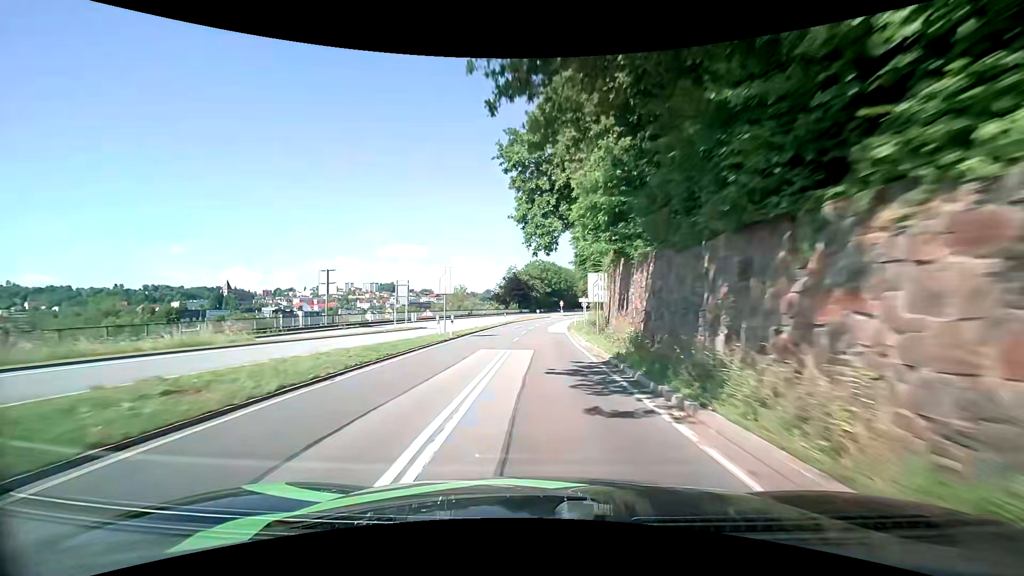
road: primary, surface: asphalt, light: Day
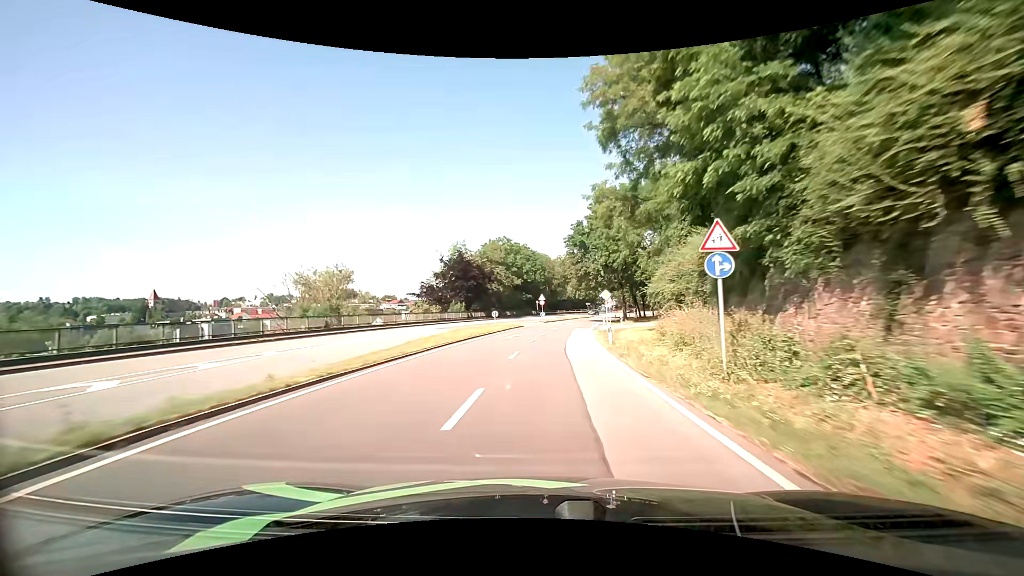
(+0.8, +54.9) m; +4°
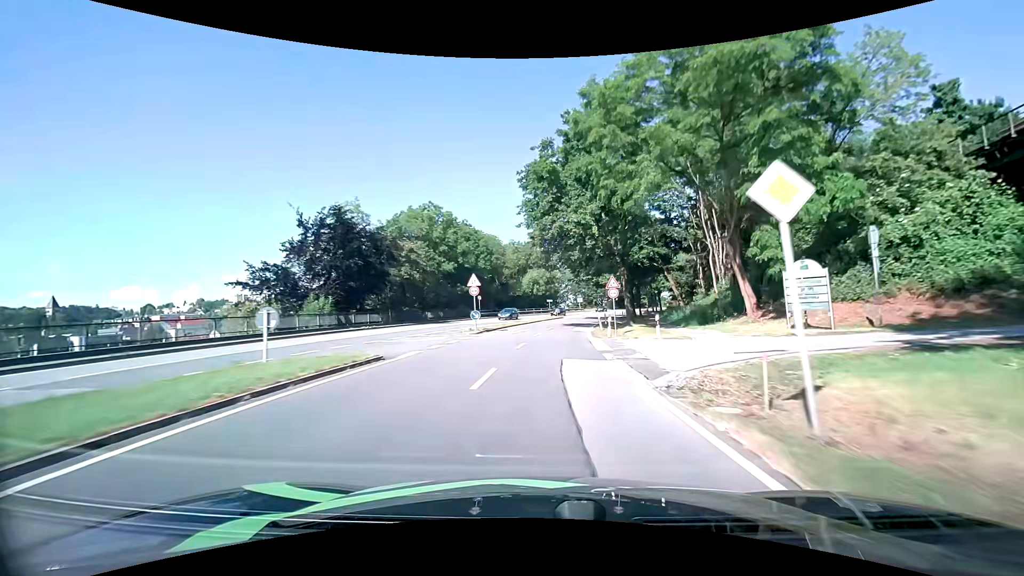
(+1.2, +33.2) m; +5°
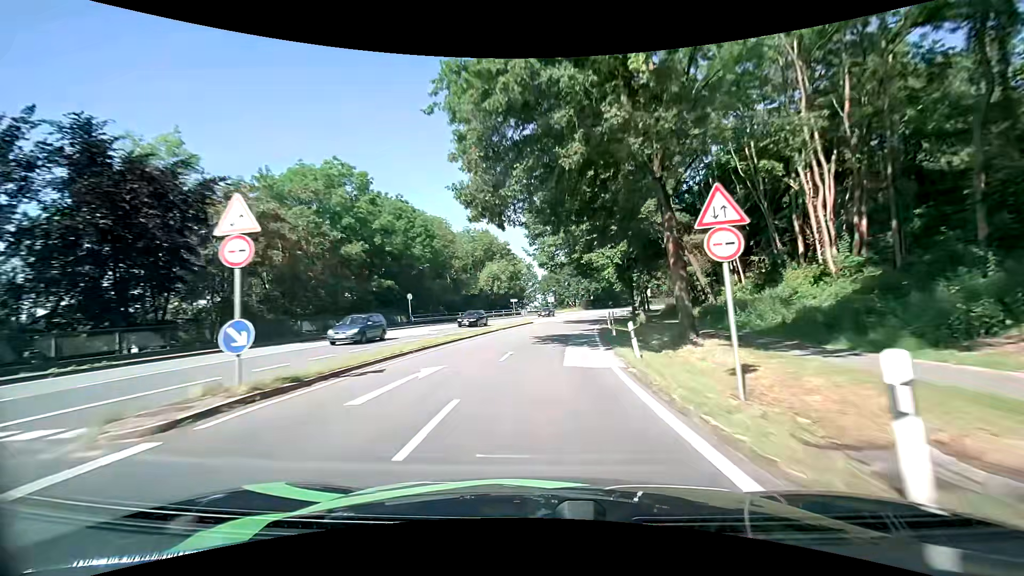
(+0.7, +22.1) m; +4°
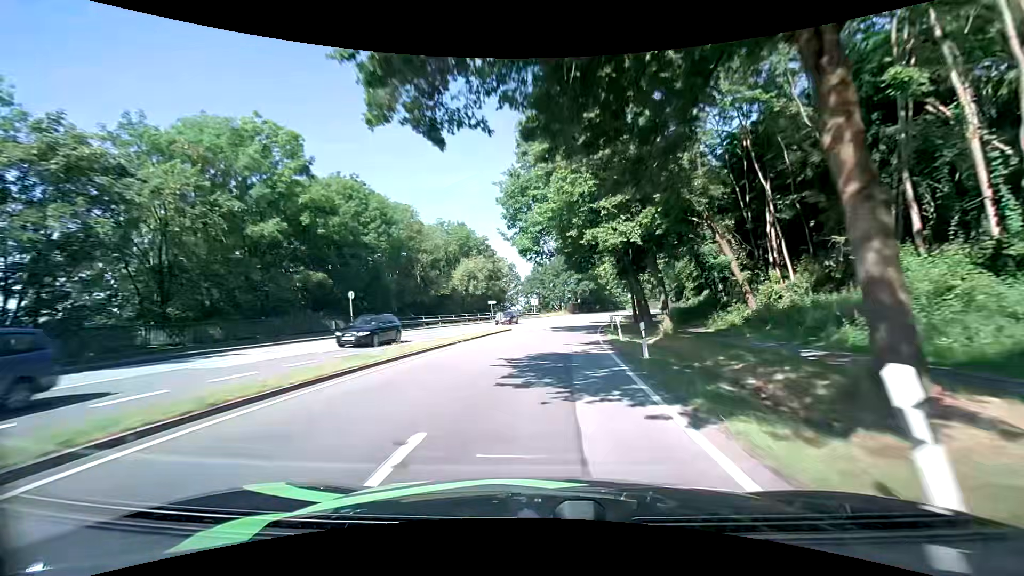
(+0.2, +10.9) m; +2°
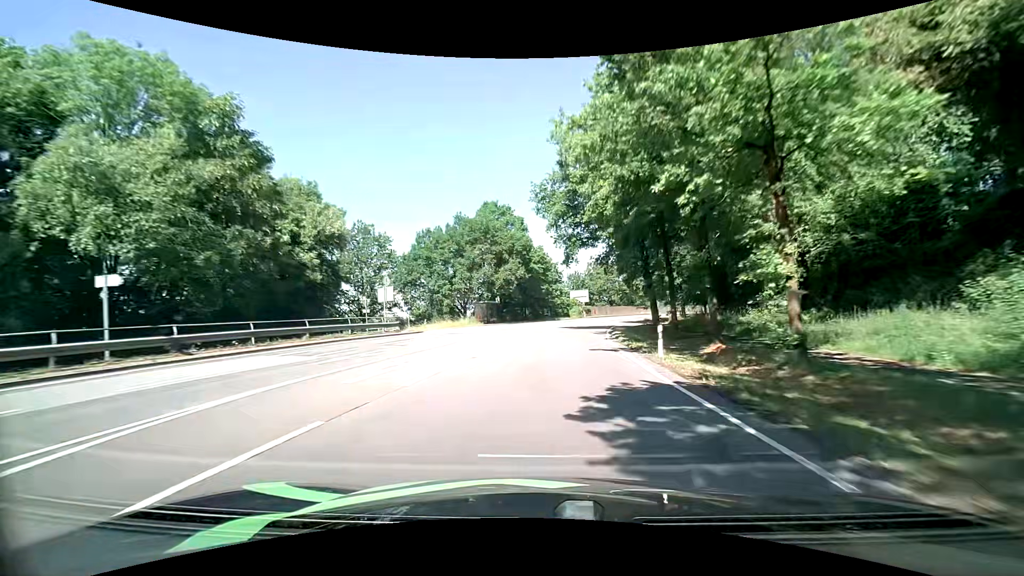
(+4.4, +53.6) m; +9°
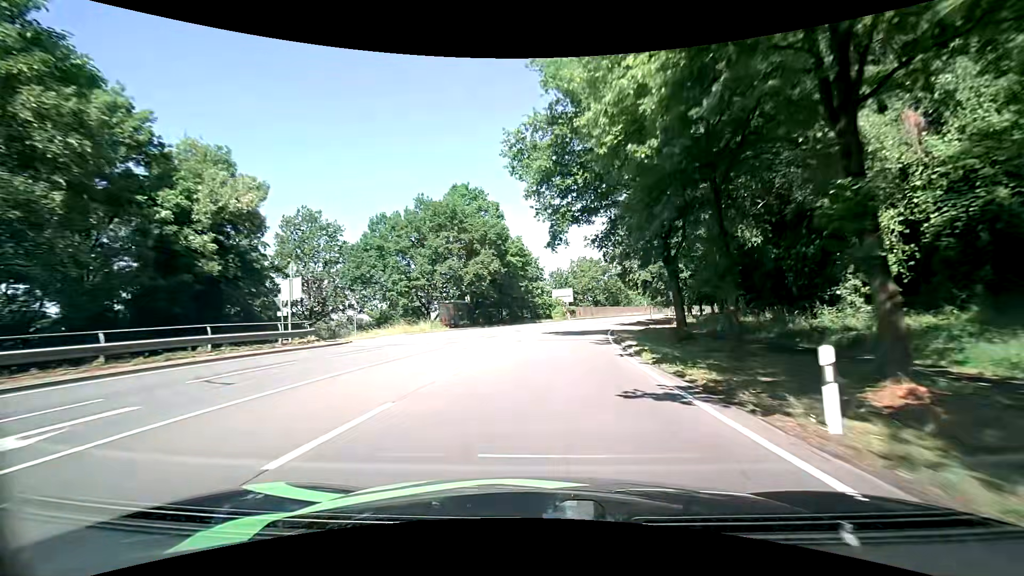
(+0.2, +10.7) m; +2°
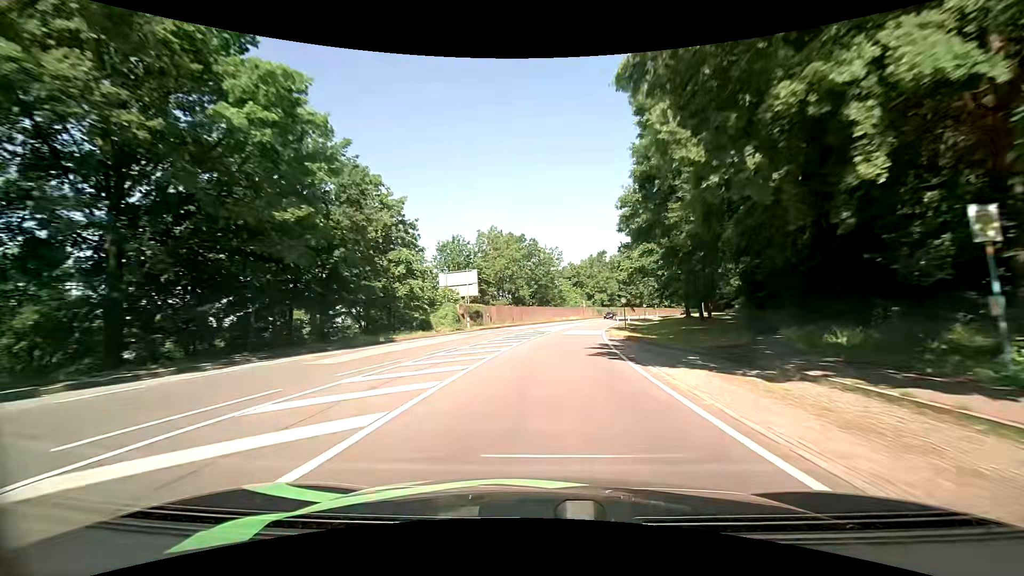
(+3.7, +42.6) m; +10°
(0, +10) (+1, +20) (+2, +30) (+3, +40) (+5, +50) (+7, +60) (+9, +69) (+11, +79) (+14, +89) (+17, +98) m
